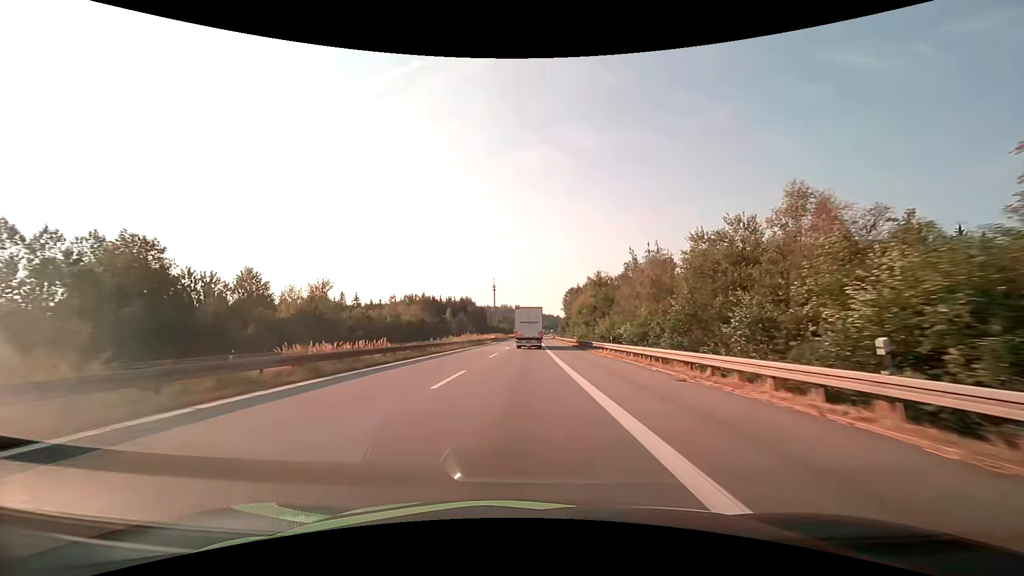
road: motorway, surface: asphalt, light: Day
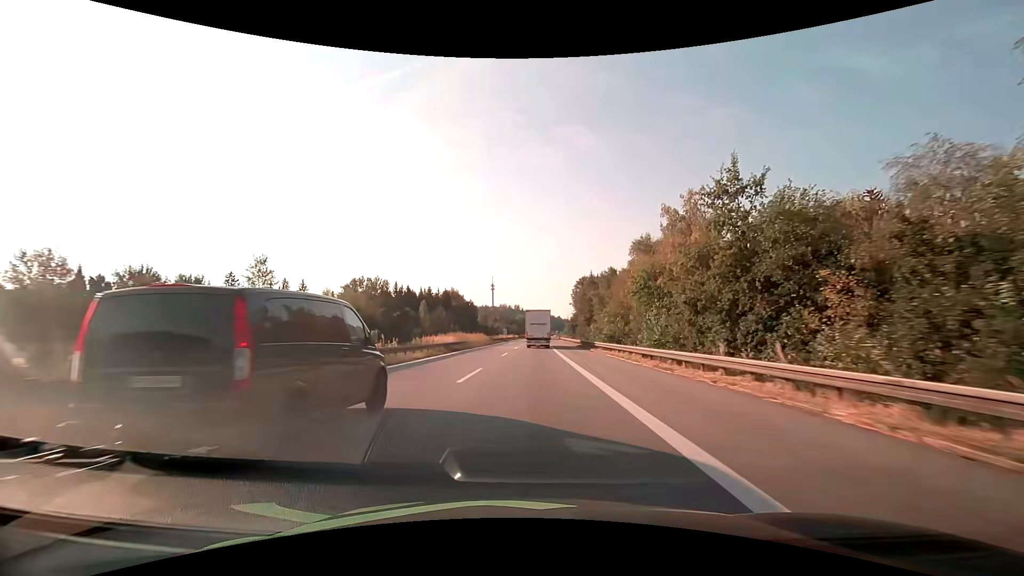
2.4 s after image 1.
(-0.1, +51.1) m; 0°
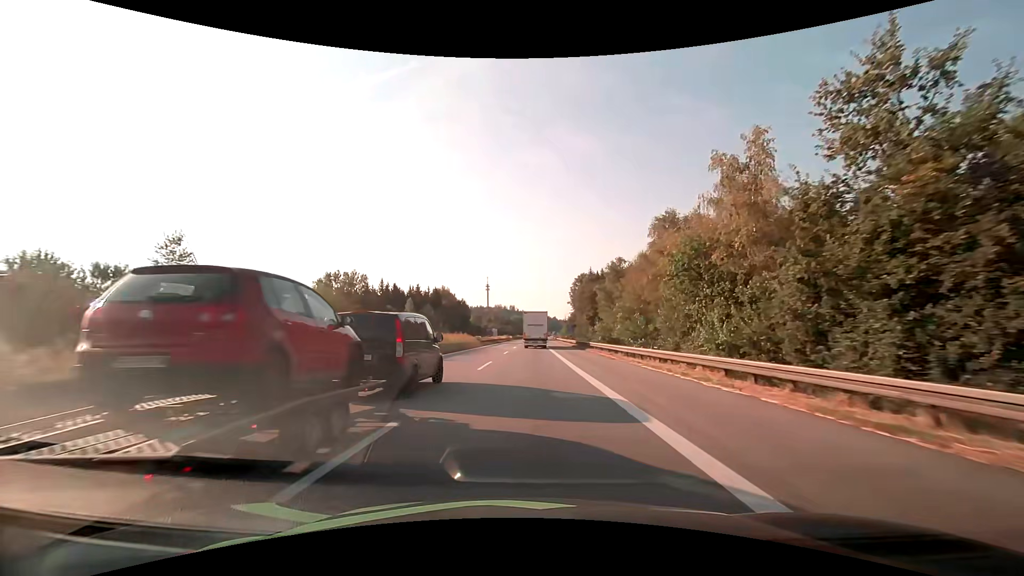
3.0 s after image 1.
(0.0, +12.2) m; +1°
(0, +10) (0, +20) (0, +30) (0, +40) (+1, +50) (+1, +60) (+1, +70) (+1, +80) (+1, +90) (+1, +100) m
